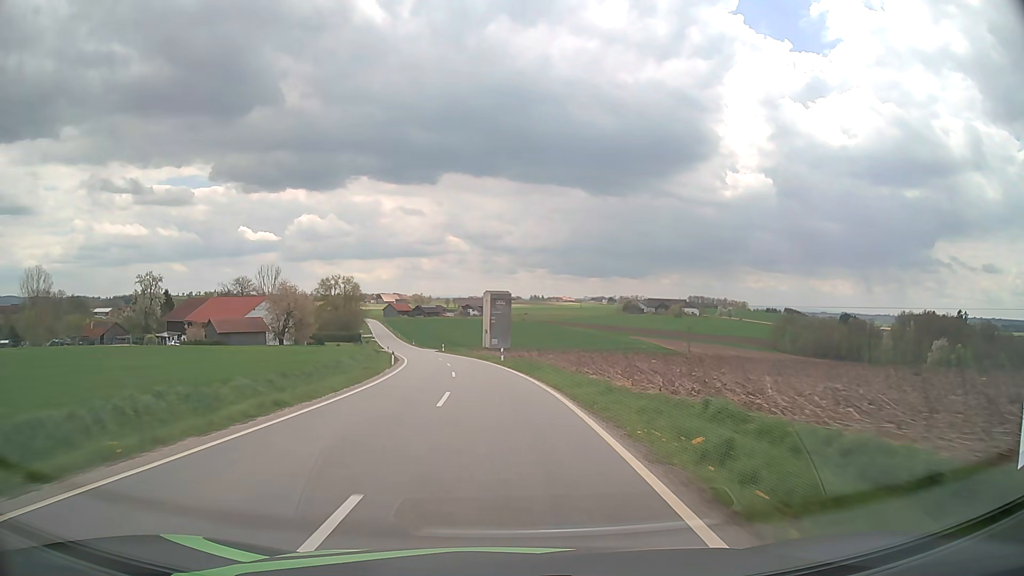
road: tertiary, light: Day
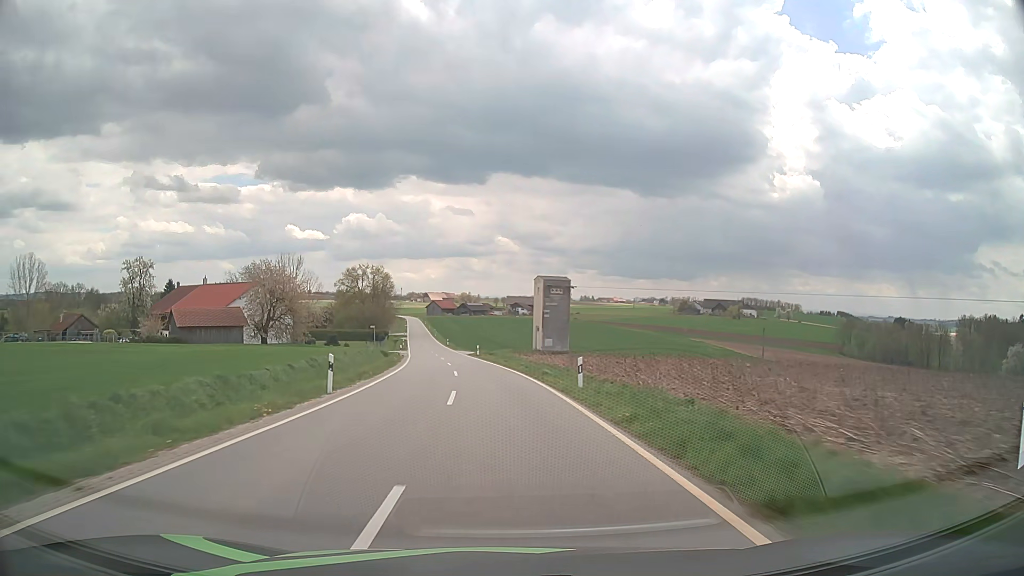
(-1.0, +24.0) m; -4°
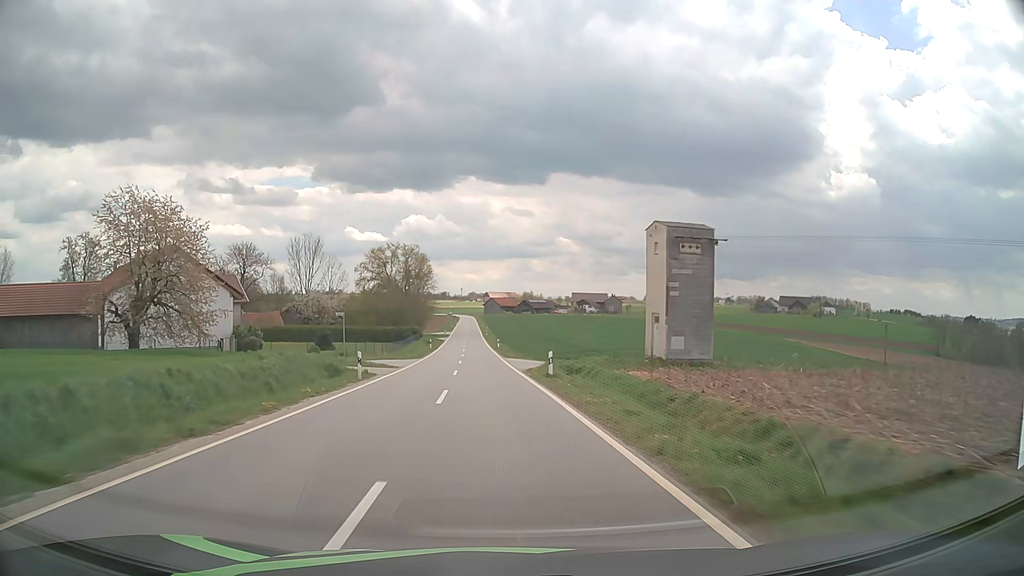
(-1.8, +36.4) m; -5°
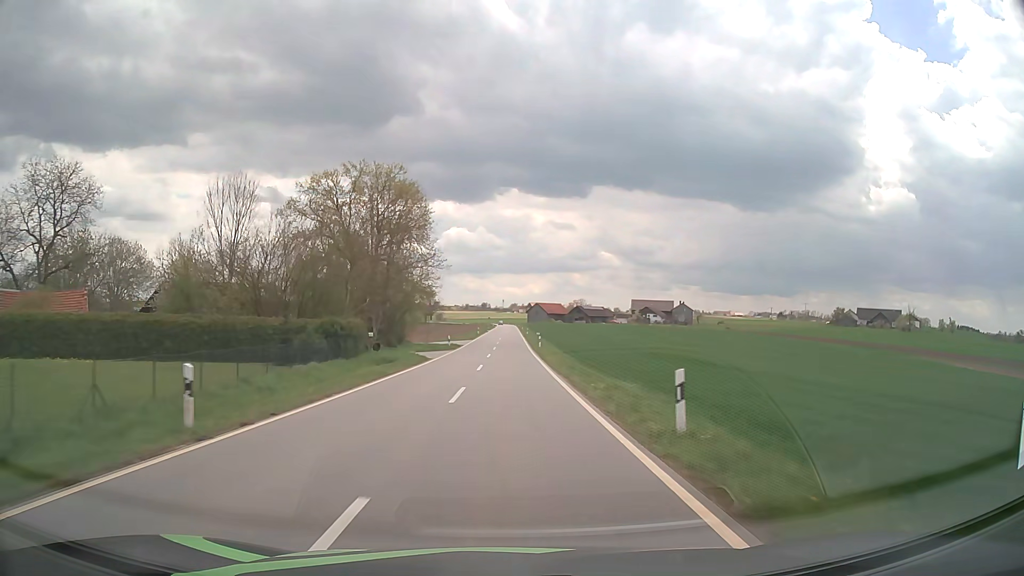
(-2.5, +61.7) m; -3°
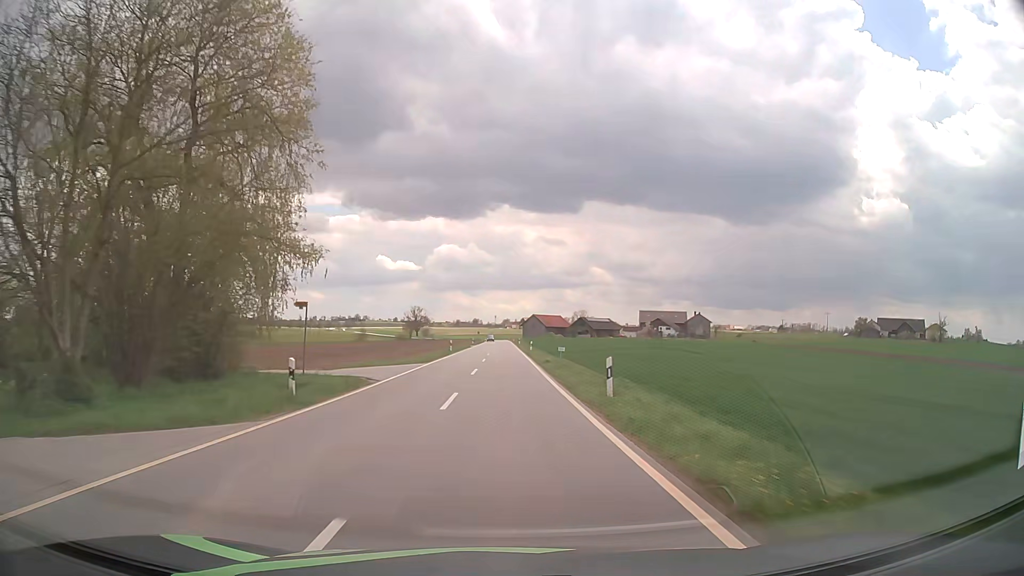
(+0.1, +37.2) m; +1°
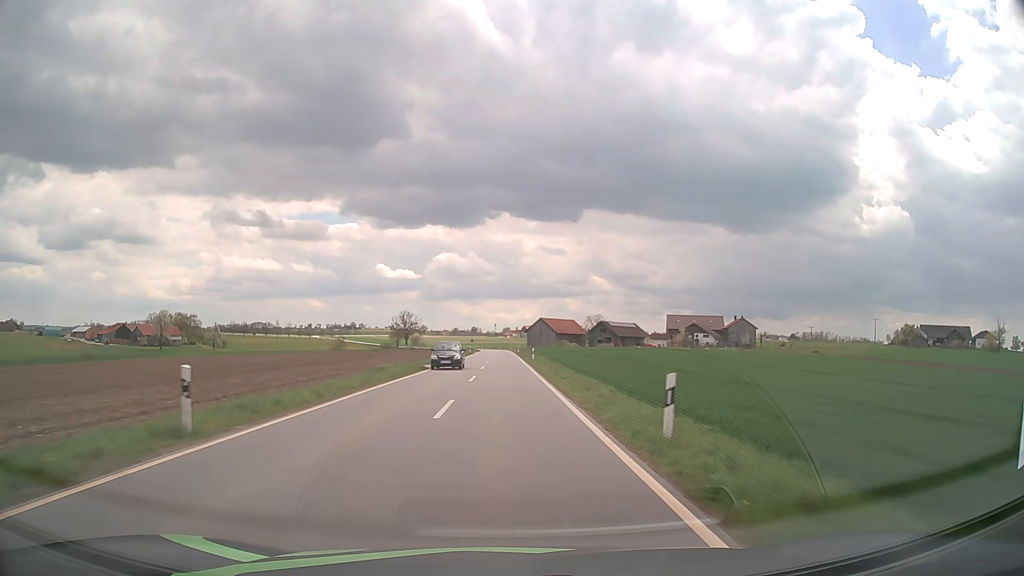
(-0.1, +49.8) m; 0°
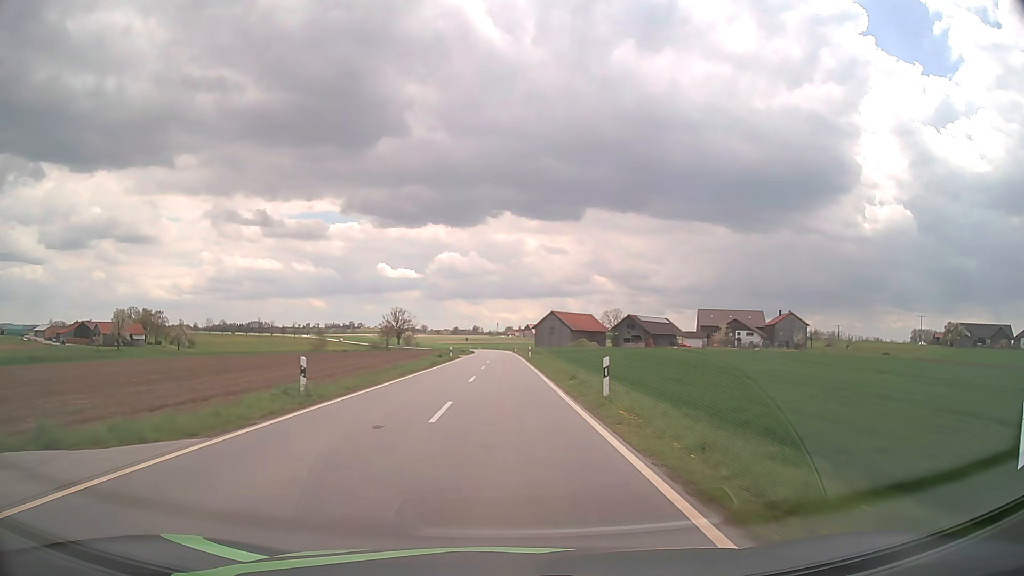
(-0.1, +37.5) m; 0°
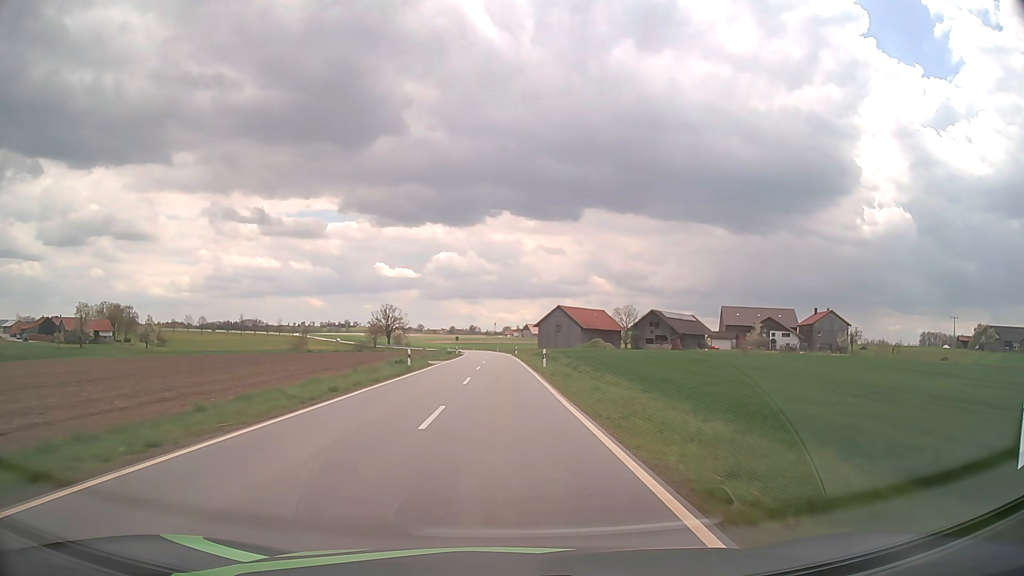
(0.0, +25.1) m; 0°
